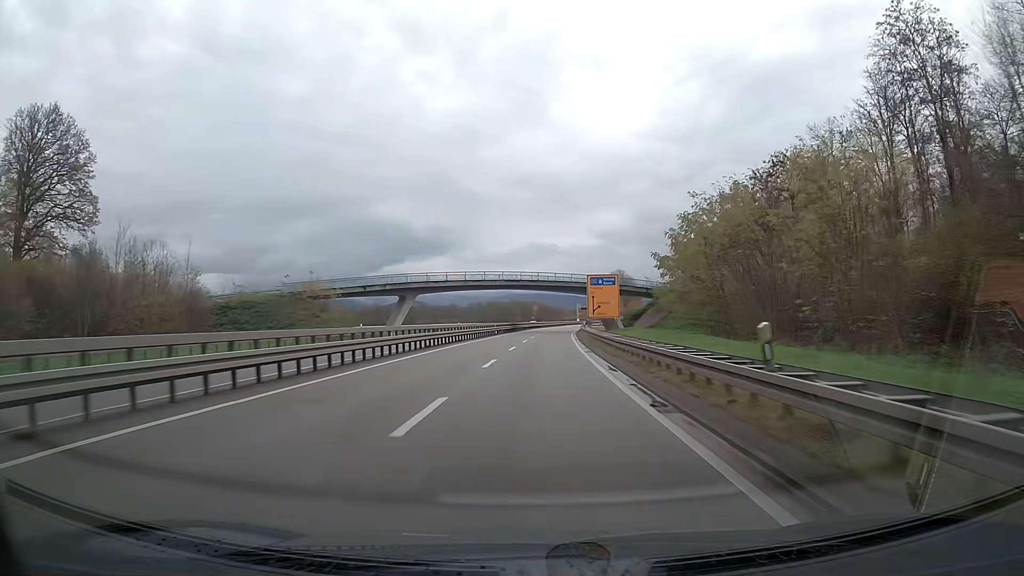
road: trunk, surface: asphalt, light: Day
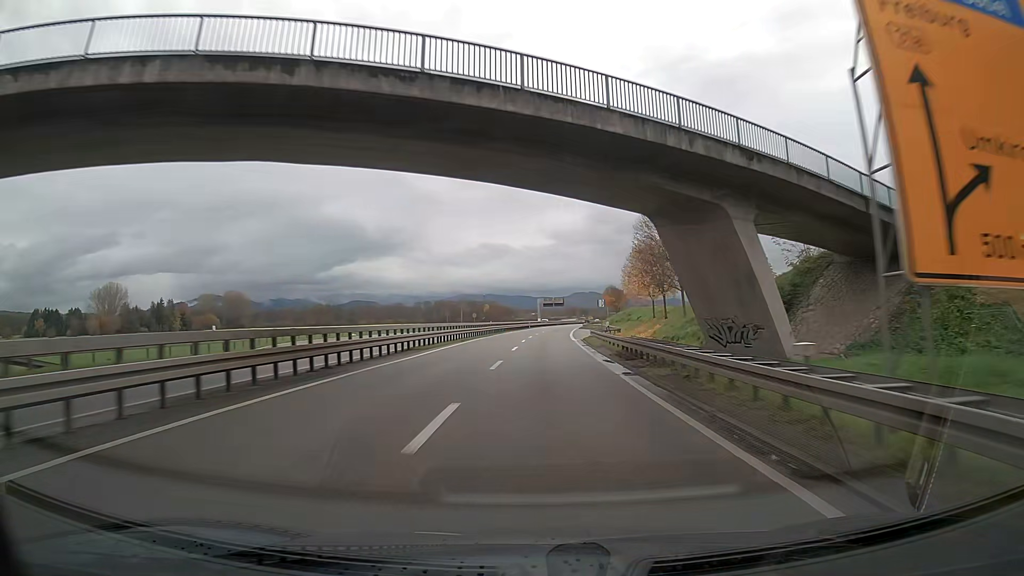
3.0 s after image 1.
(+2.3, +72.0) m; +4°
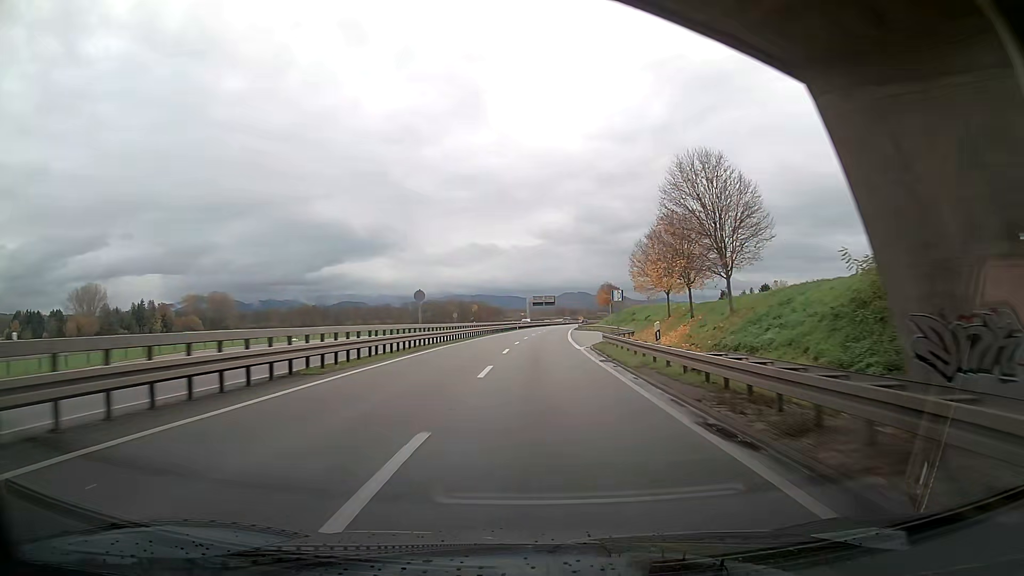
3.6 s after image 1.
(+0.2, +14.5) m; +1°
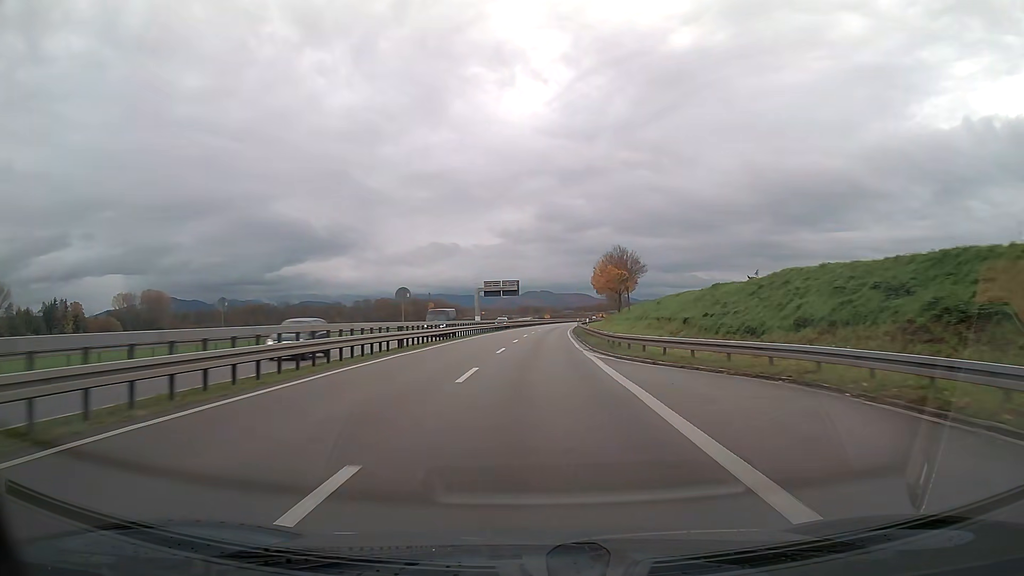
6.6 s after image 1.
(+1.5, +72.7) m; +3°
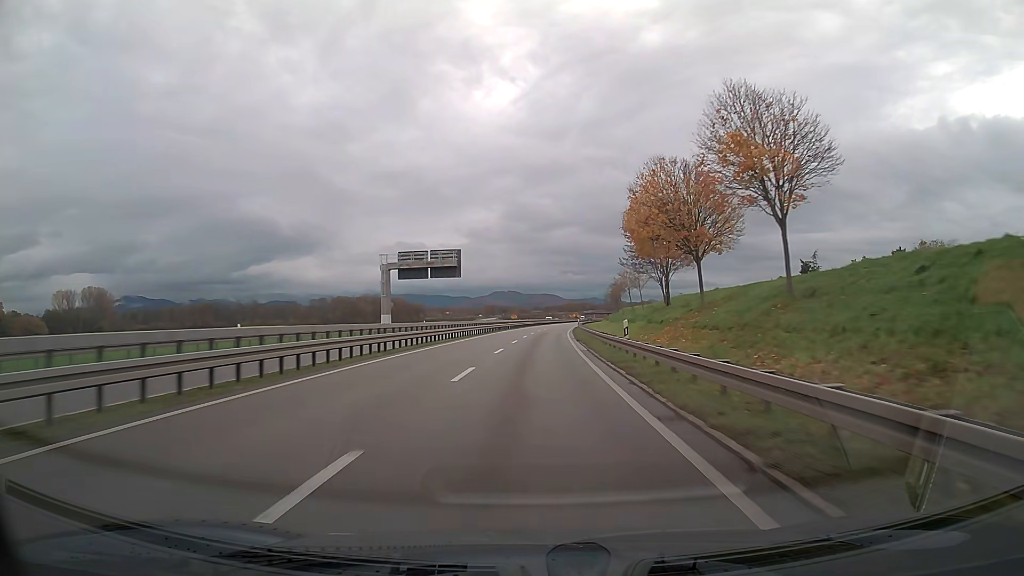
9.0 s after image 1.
(+1.5, +58.5) m; +3°
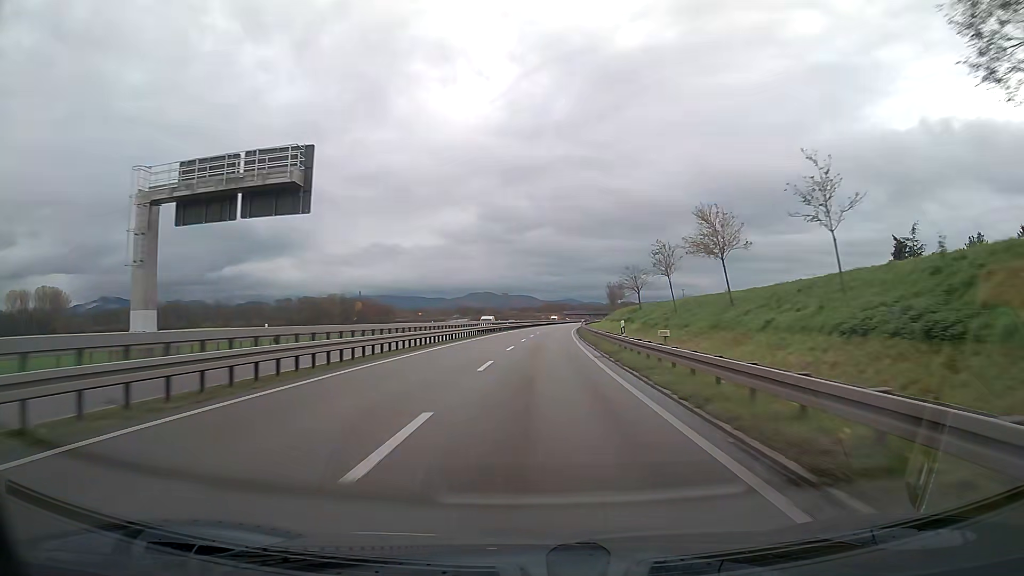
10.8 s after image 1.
(+0.7, +44.1) m; +2°
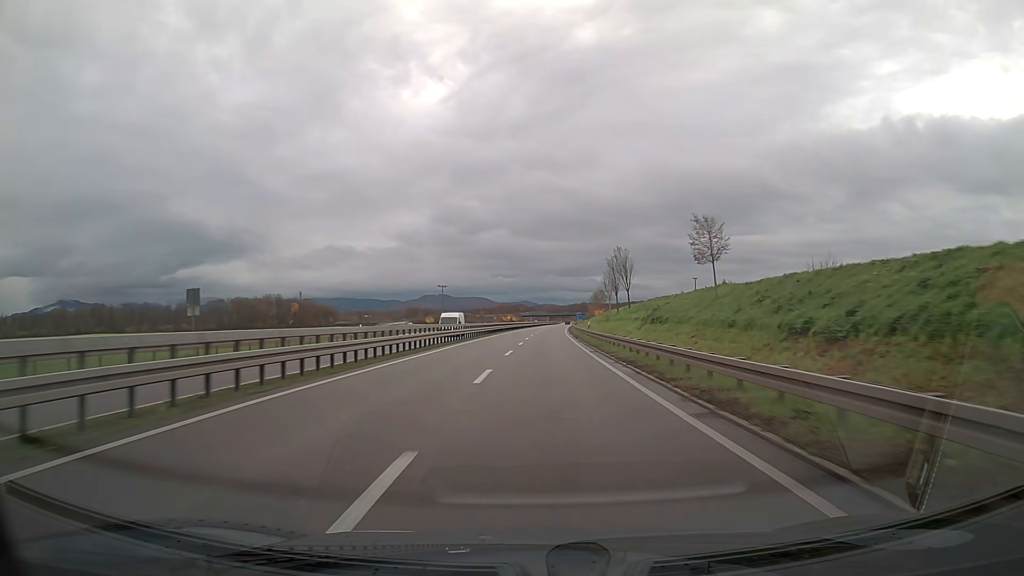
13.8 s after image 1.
(+2.2, +73.9) m; +4°
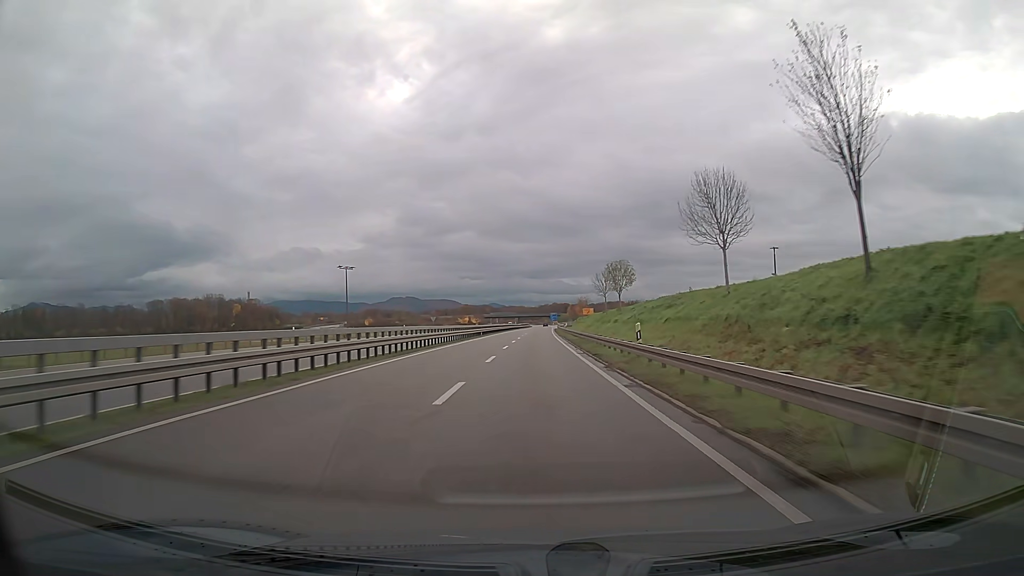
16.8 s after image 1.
(+1.8, +74.4) m; +2°
(0, +10) (0, +20) (0, +30) (0, +40) (0, +50) (0, +60) (+1, +70) (+1, +80) (+1, +90) (+1, +100) m
